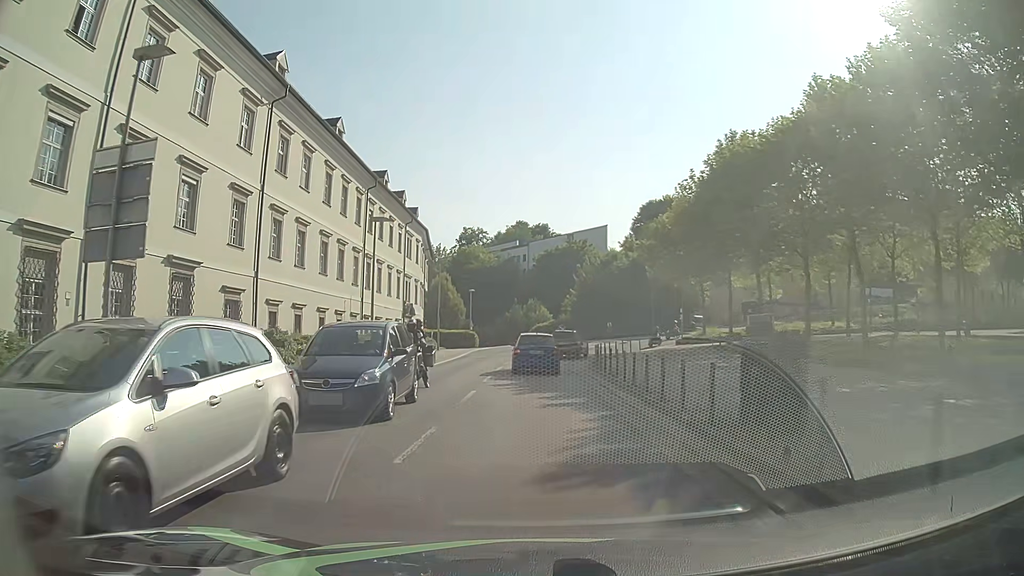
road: tertiary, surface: asphalt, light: Day
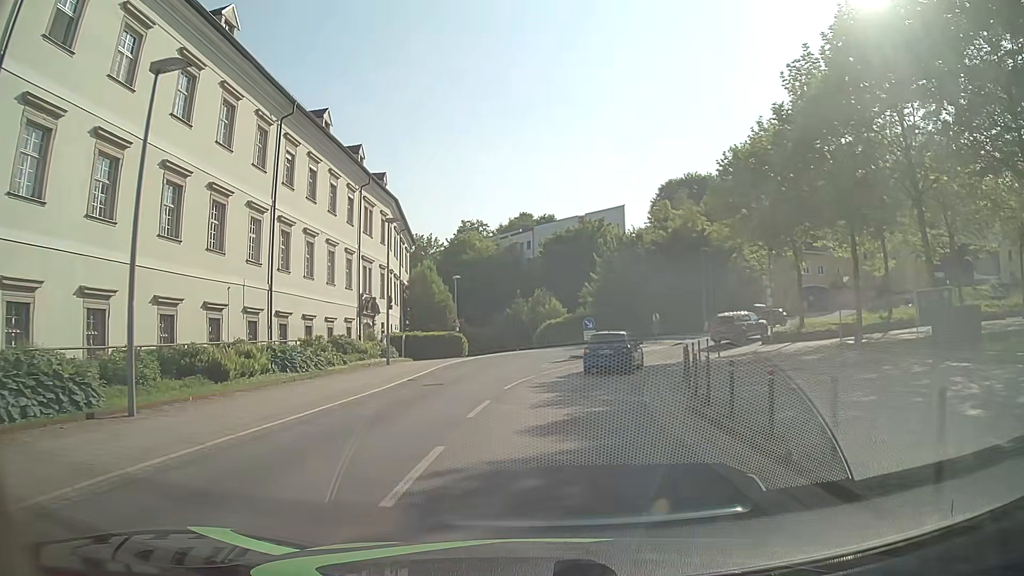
(-0.2, +19.7) m; -1°
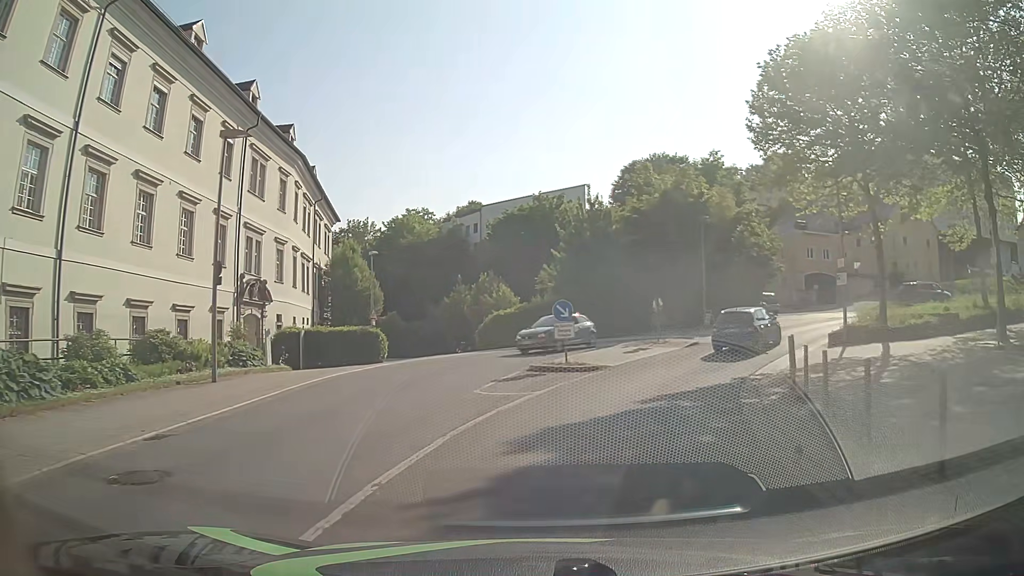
(+0.4, +13.6) m; +5°
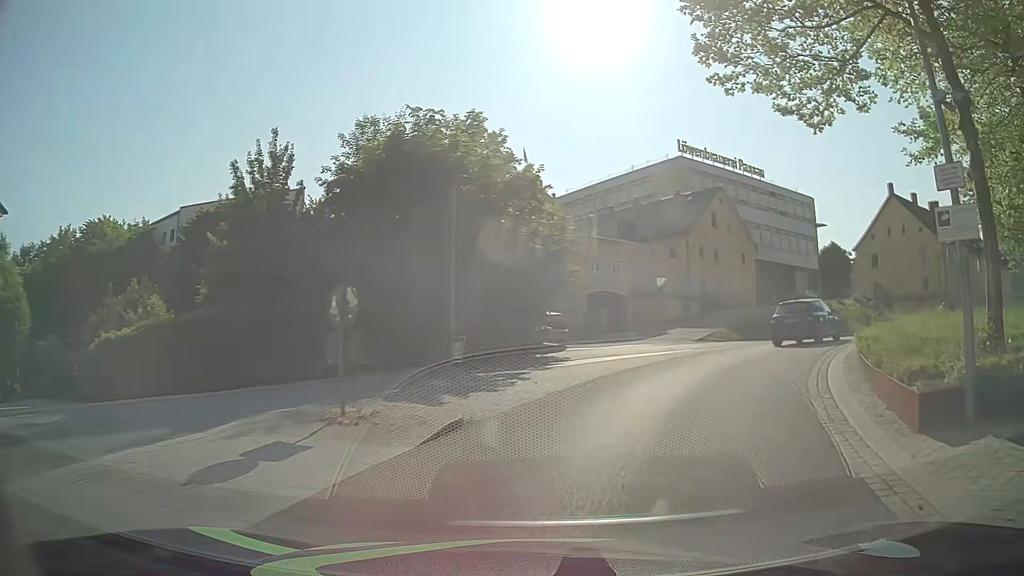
(+2.7, +17.3) m; +22°
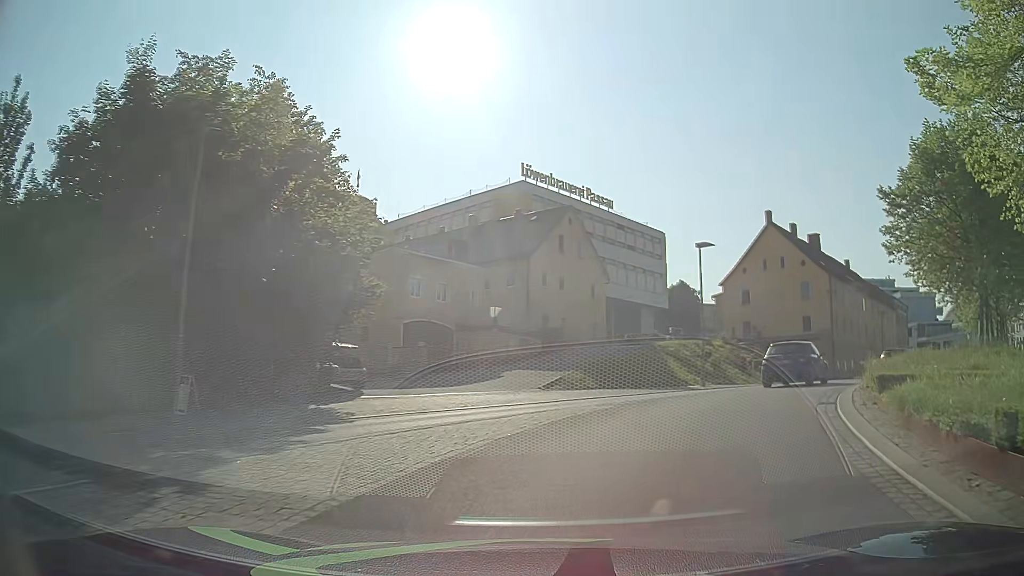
(+1.0, +8.5) m; +13°
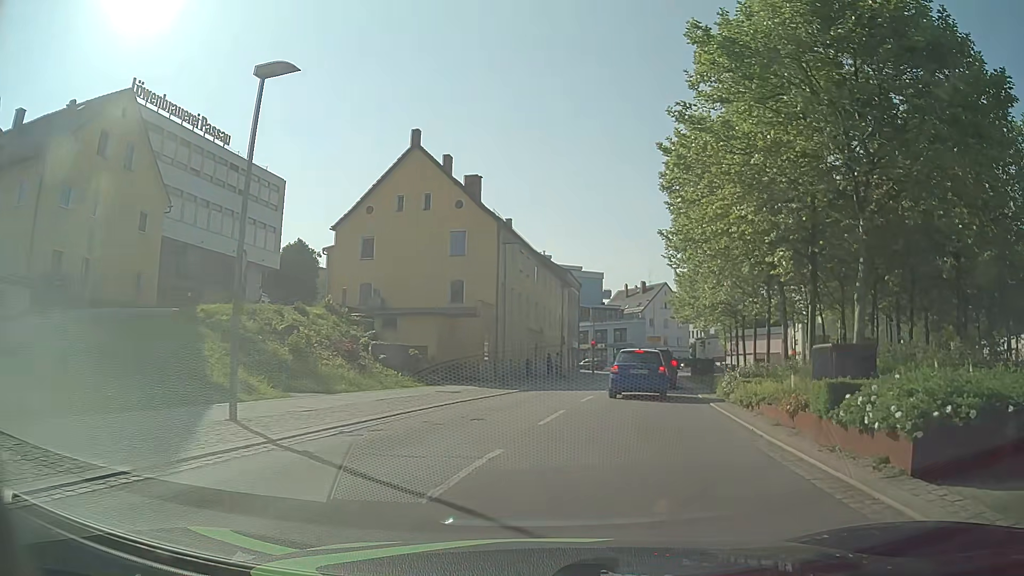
(+5.6, +17.9) m; +35°
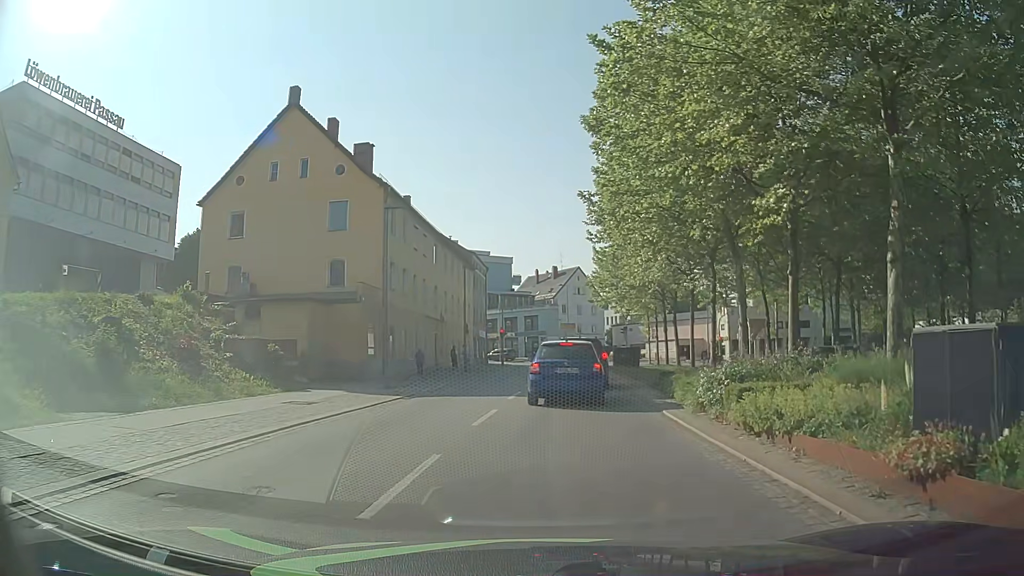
(+0.3, +6.4) m; +7°
